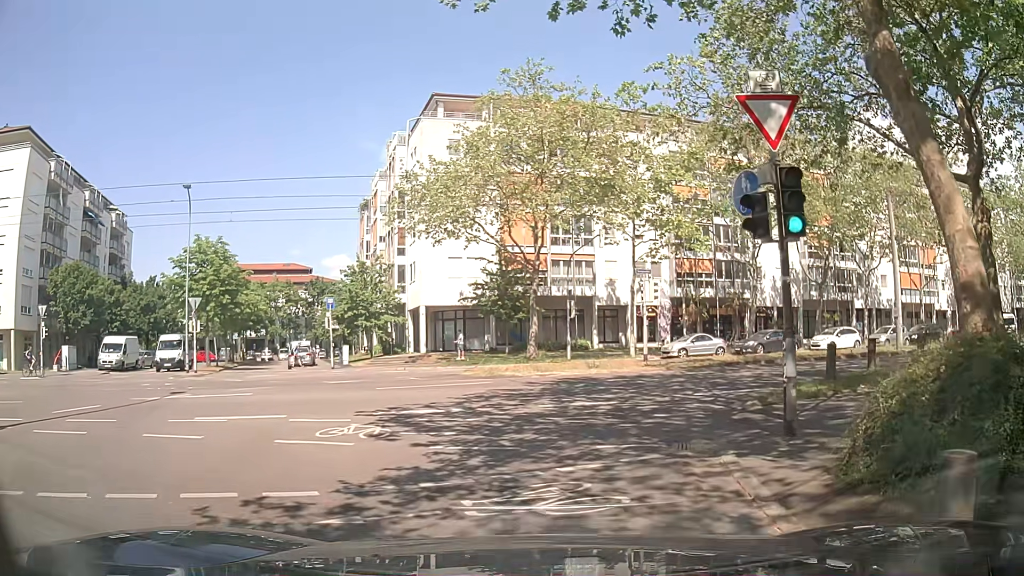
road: residential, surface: asphalt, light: Day
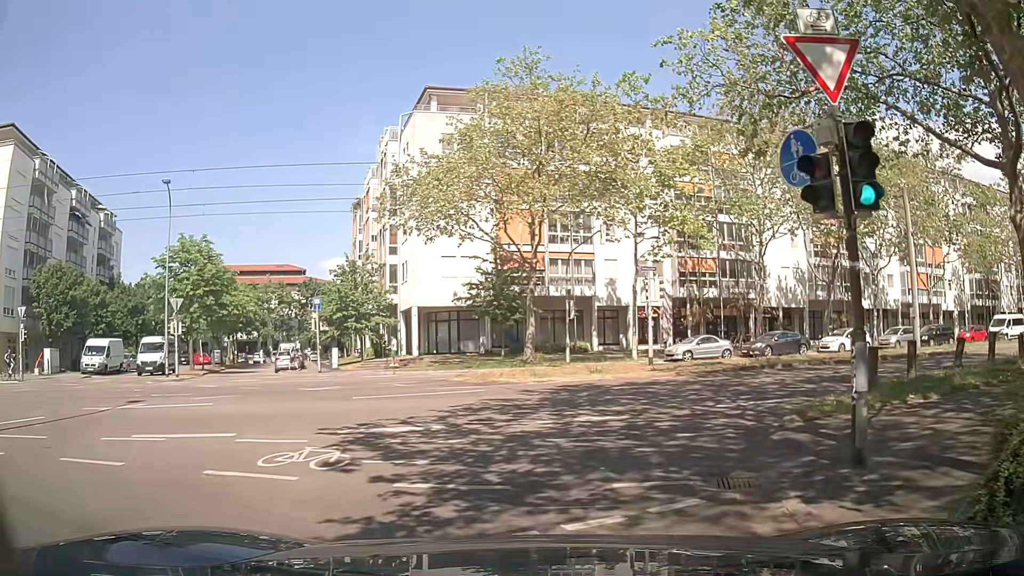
(0.0, +2.0) m; 0°
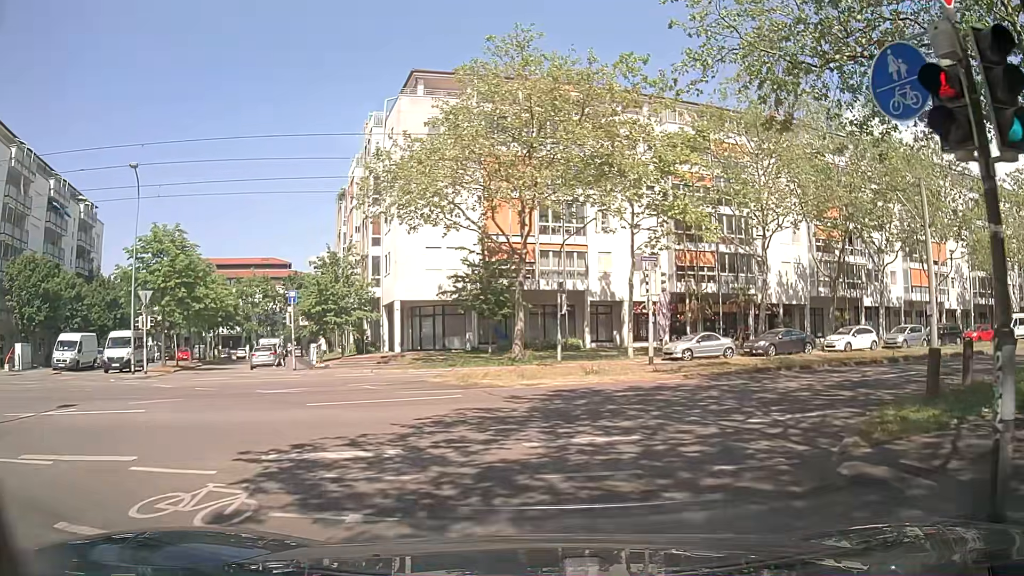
(0.0, +2.4) m; +2°
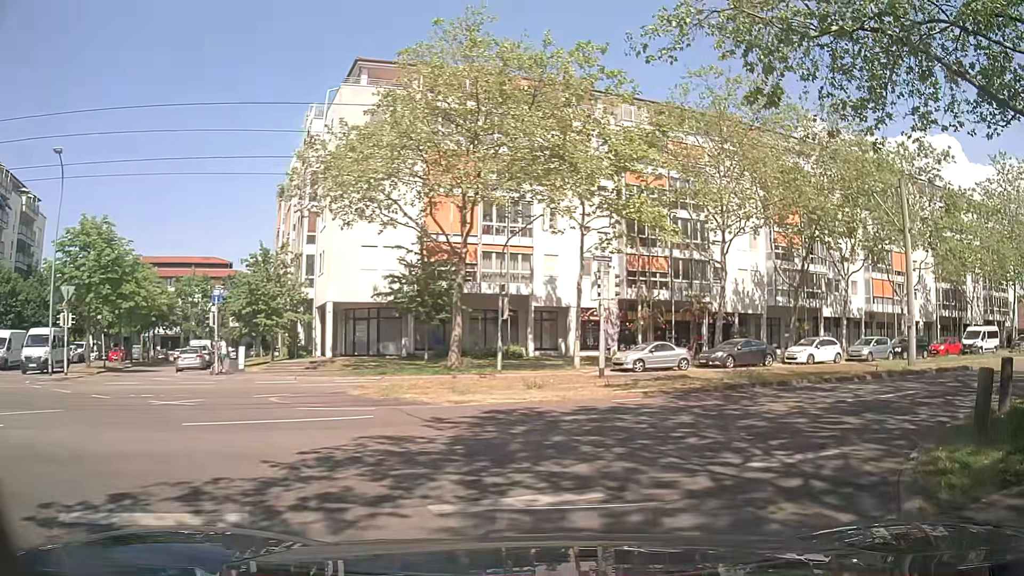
(0.0, +2.6) m; +4°
